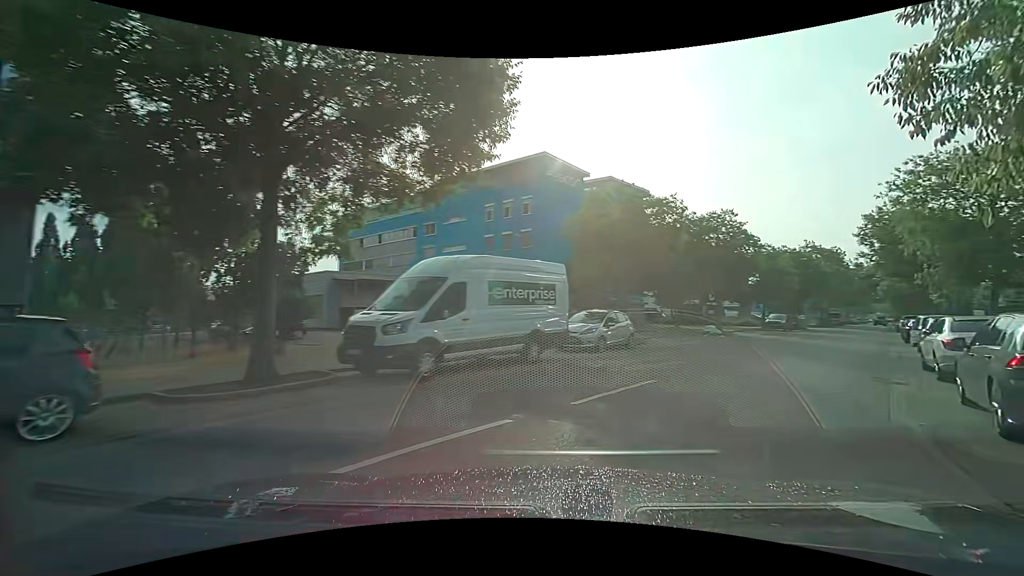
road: tertiary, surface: asphalt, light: Day
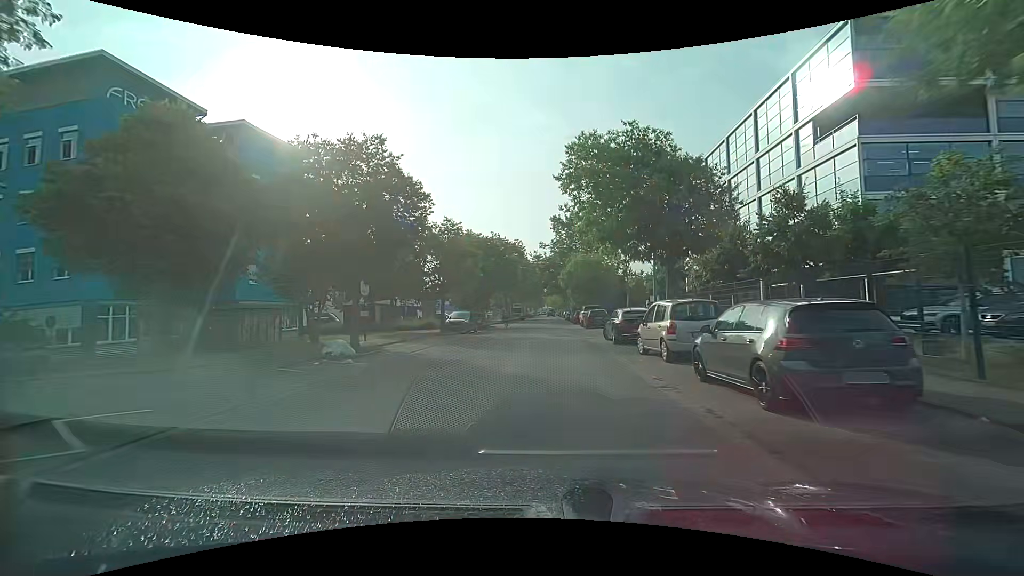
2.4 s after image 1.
(+5.7, +16.4) m; +33°
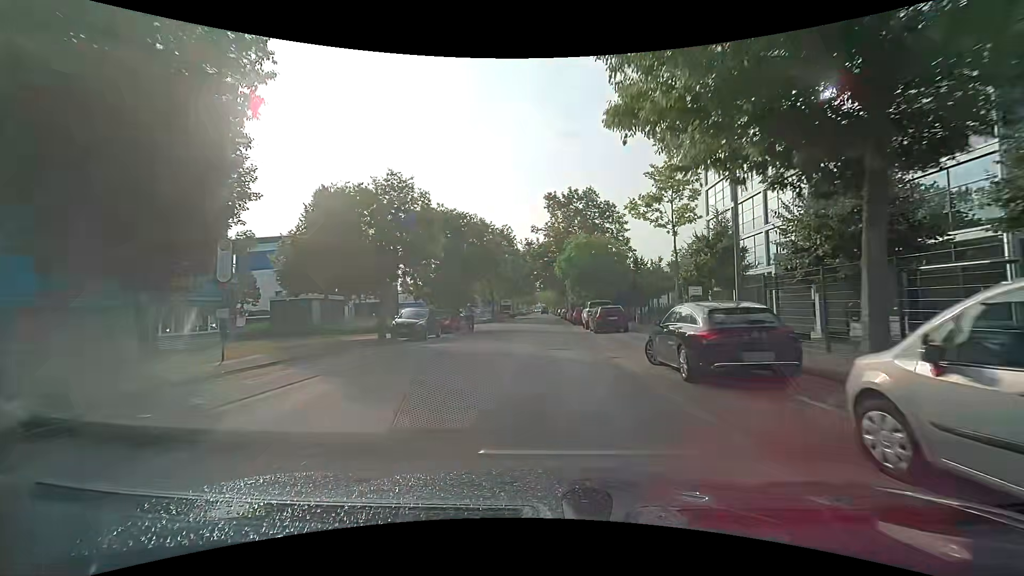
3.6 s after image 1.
(+0.3, +11.2) m; +2°
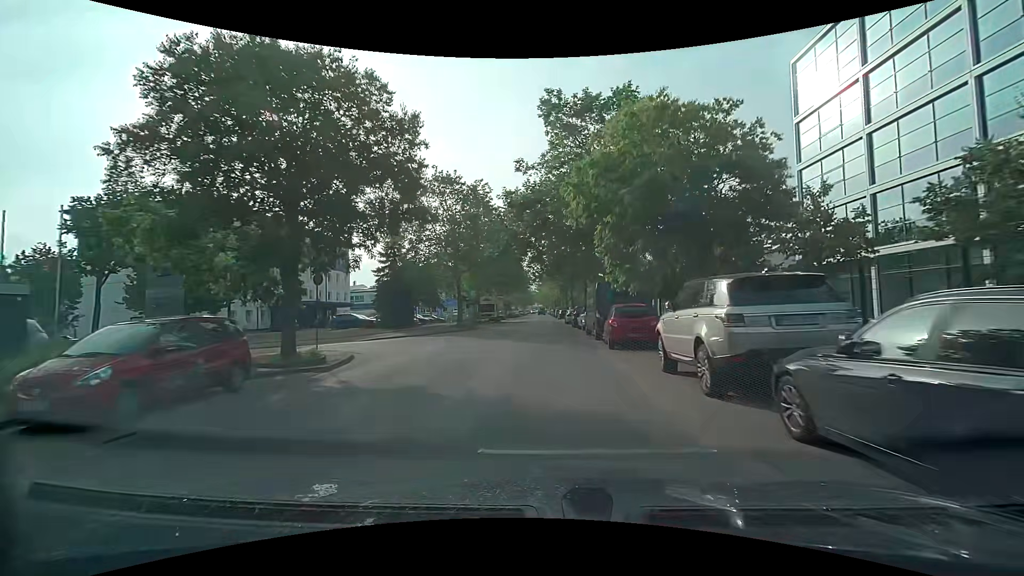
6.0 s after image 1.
(+0.2, +24.5) m; 0°
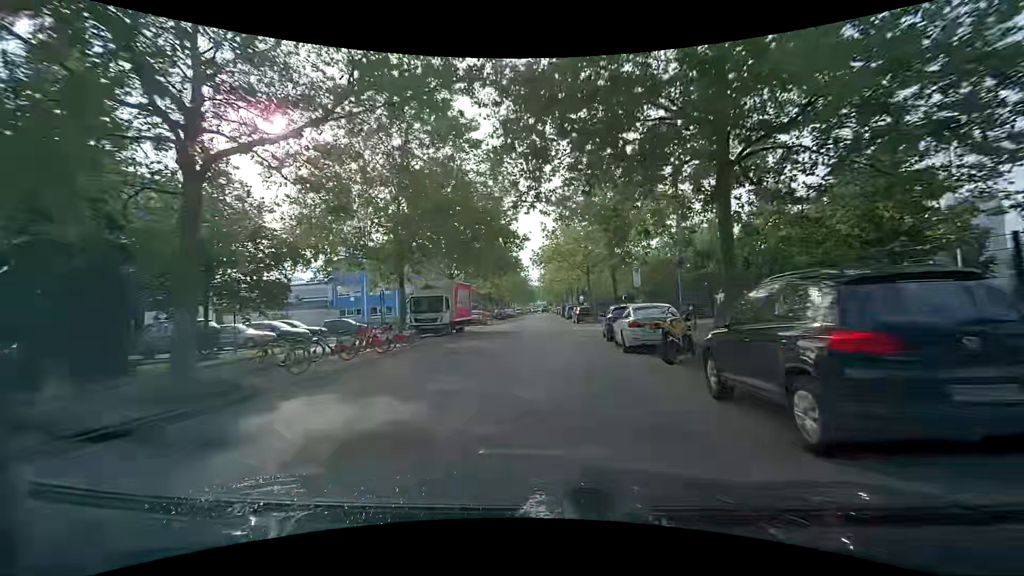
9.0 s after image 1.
(+0.2, +33.4) m; -1°
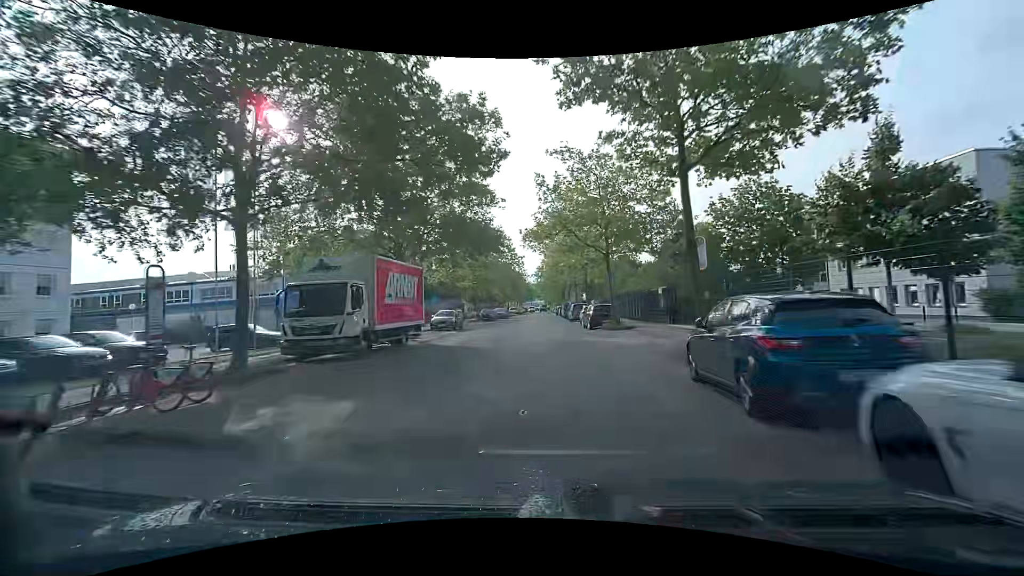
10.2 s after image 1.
(+0.1, +14.0) m; +1°
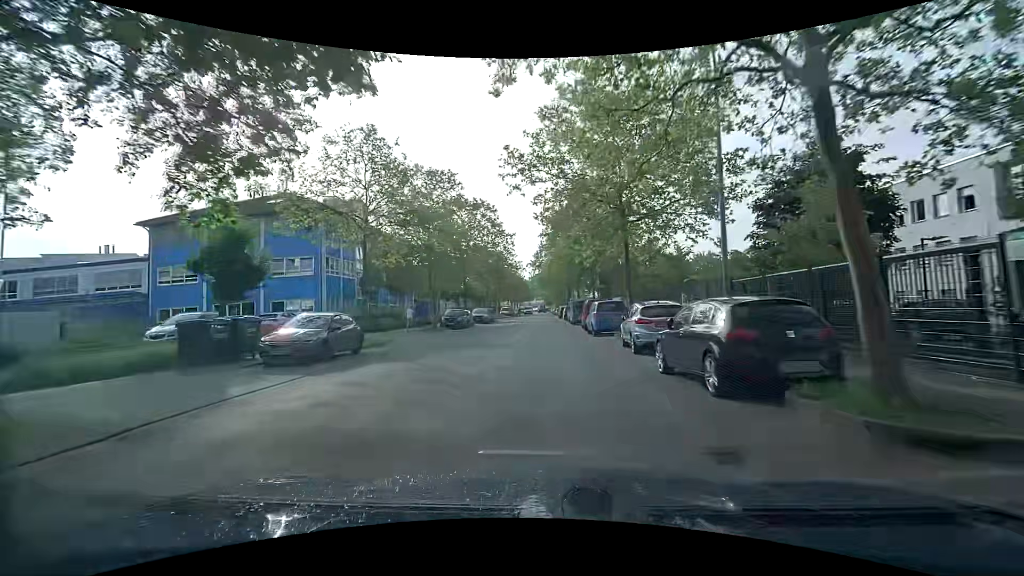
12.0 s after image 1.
(+0.1, +21.2) m; 0°
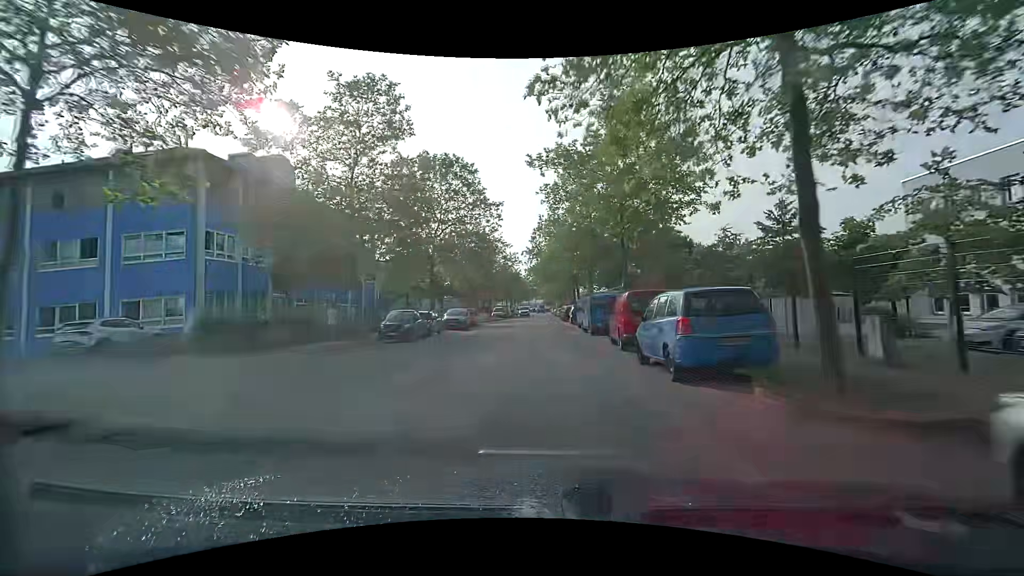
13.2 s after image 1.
(-0.1, +14.2) m; -1°
(0, +10) (0, +20) (0, +30) (0, +40) (0, +50) (0, +60) (0, +70) (+1, +80) (0, +90) (0, +100) m
